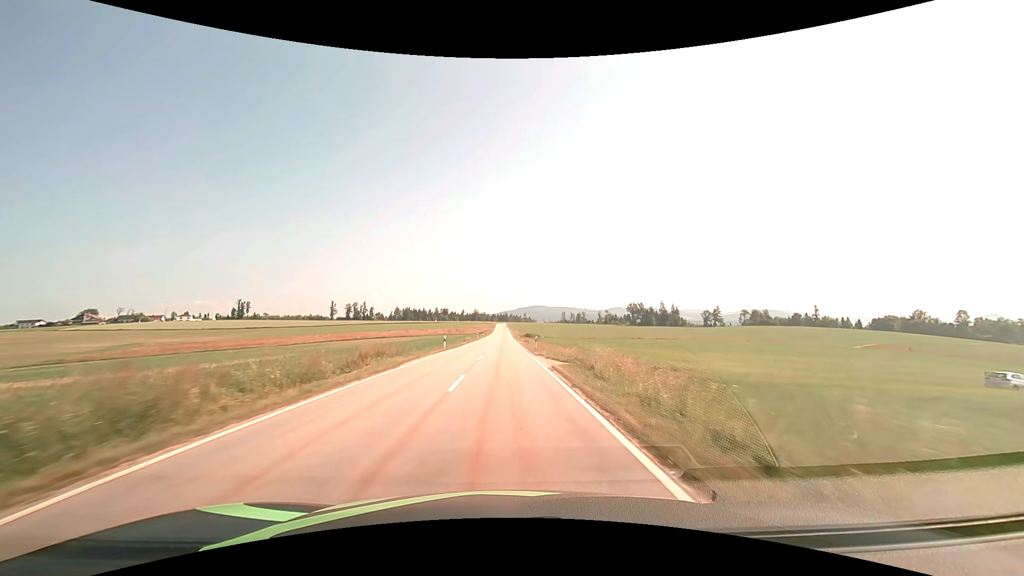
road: tertiary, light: Day
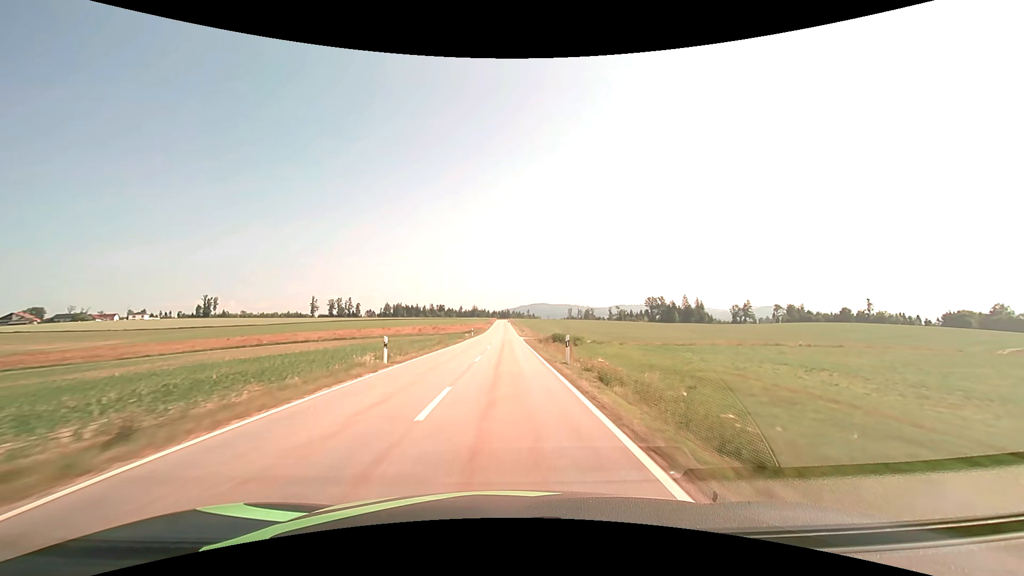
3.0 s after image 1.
(-0.3, +66.1) m; 0°
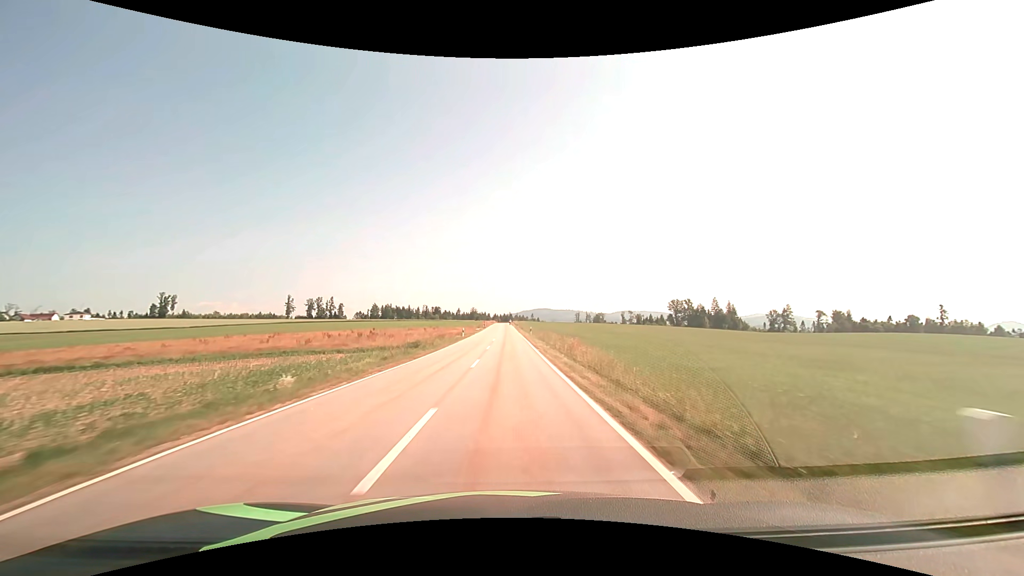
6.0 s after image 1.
(-0.1, +65.1) m; 0°
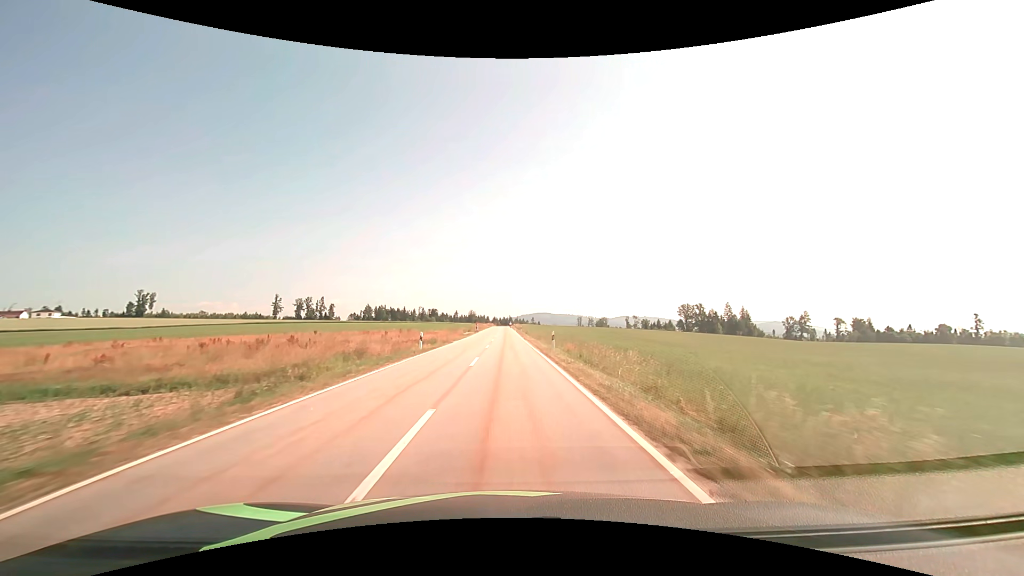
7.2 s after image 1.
(0.0, +25.2) m; 0°
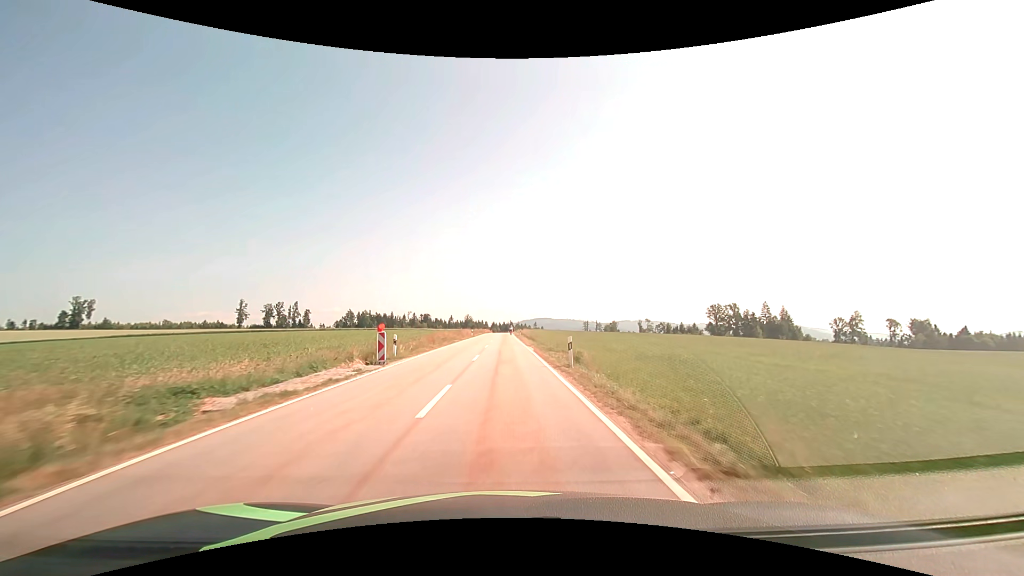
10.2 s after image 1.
(0.0, +58.2) m; 0°
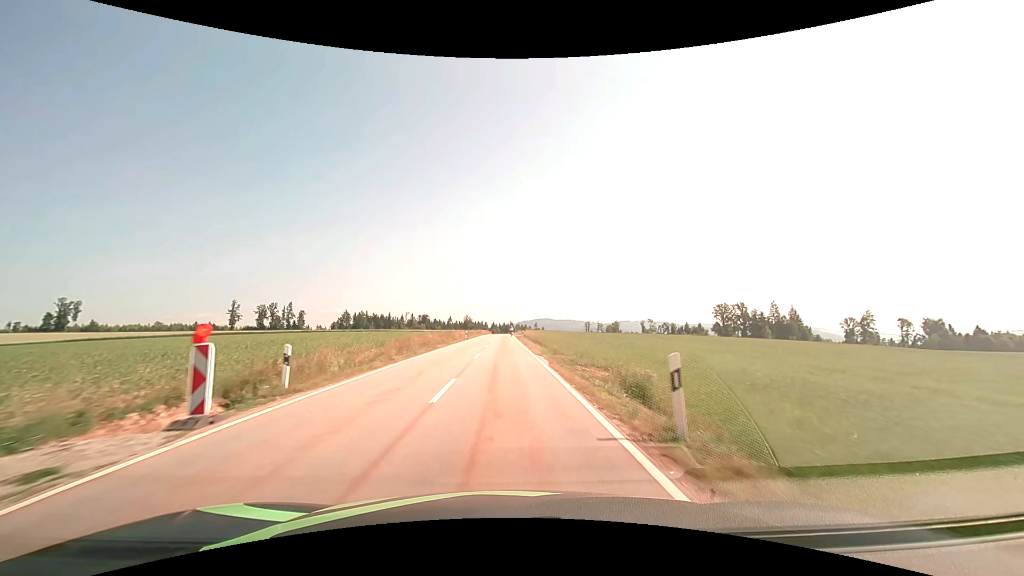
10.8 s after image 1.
(0.0, +10.8) m; 0°
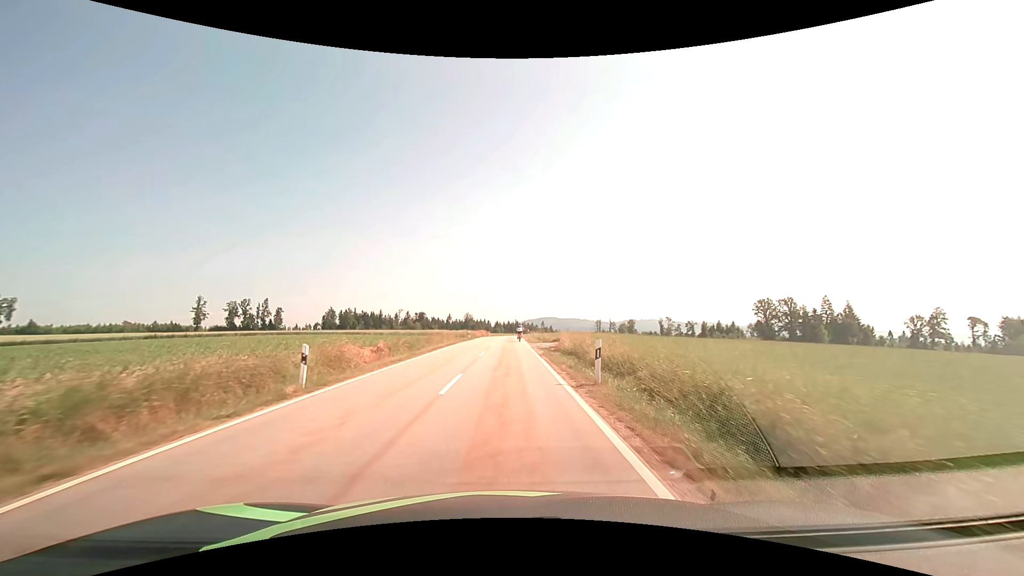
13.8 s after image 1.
(-0.2, +48.5) m; -1°
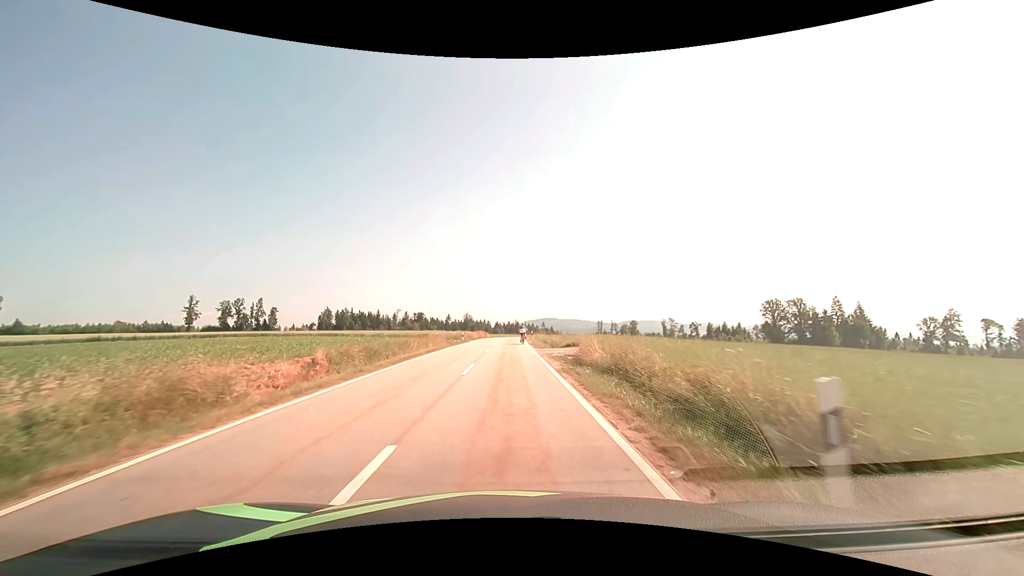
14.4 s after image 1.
(0.0, +8.4) m; 0°
(0, +10) (0, +20) (0, +30) (0, +40) (0, +50) (+1, +60) (+1, +70) (+1, +80) (+1, +90) (+1, +100) m
